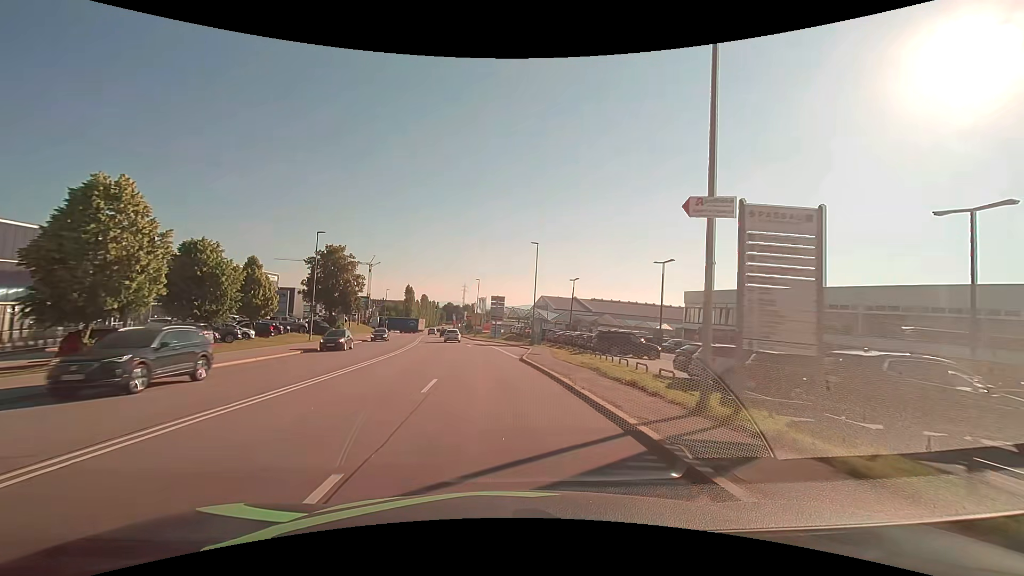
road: secondary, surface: asphalt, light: Day
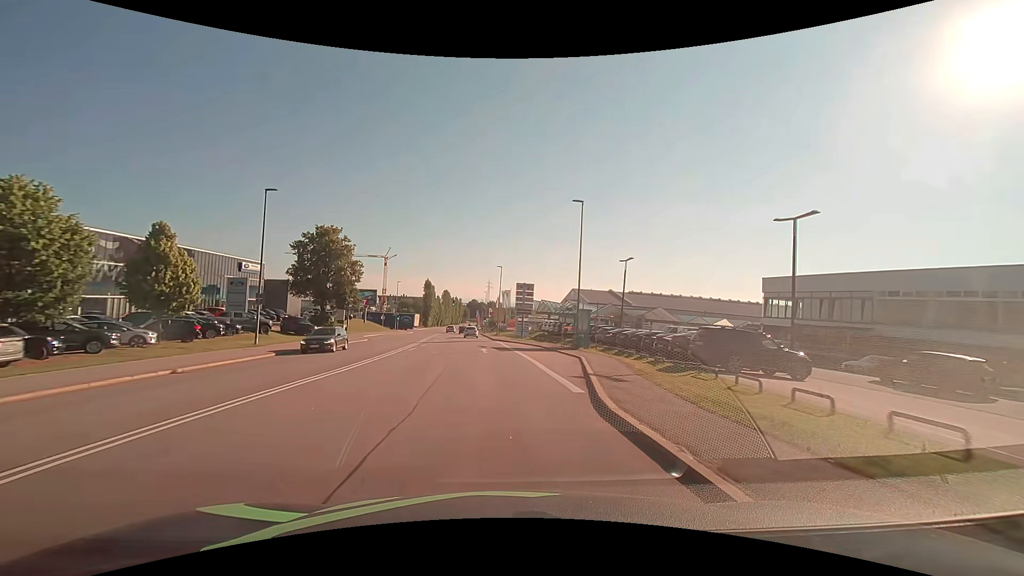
(-0.4, +15.2) m; -3°
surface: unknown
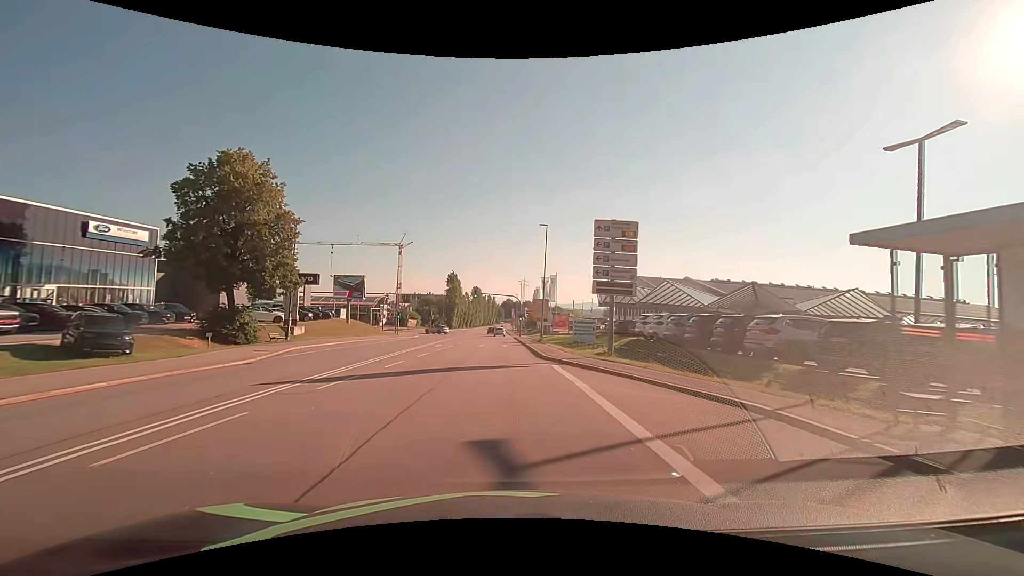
(-1.2, +30.6) m; -4°
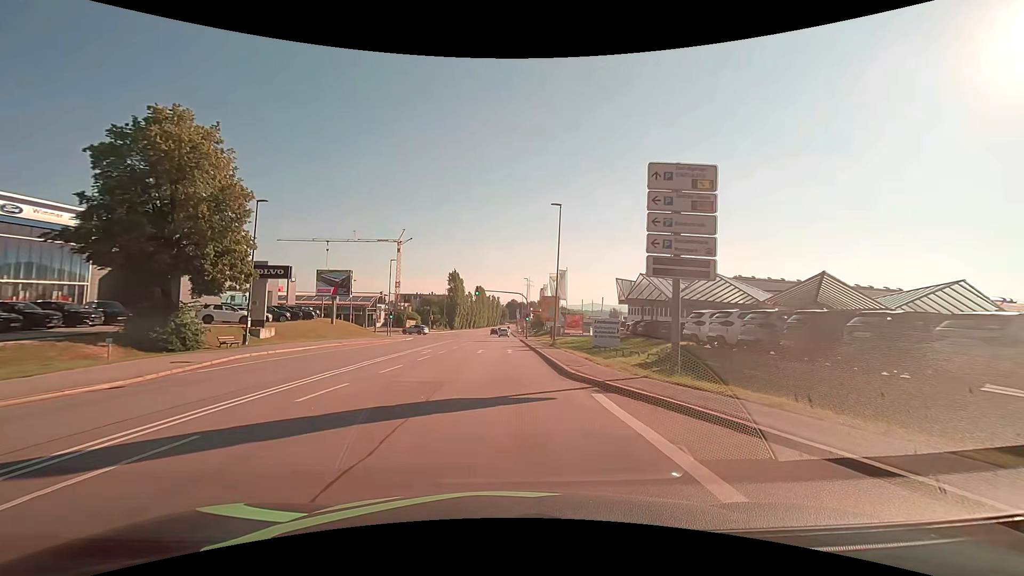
(0.0, +7.7) m; -1°
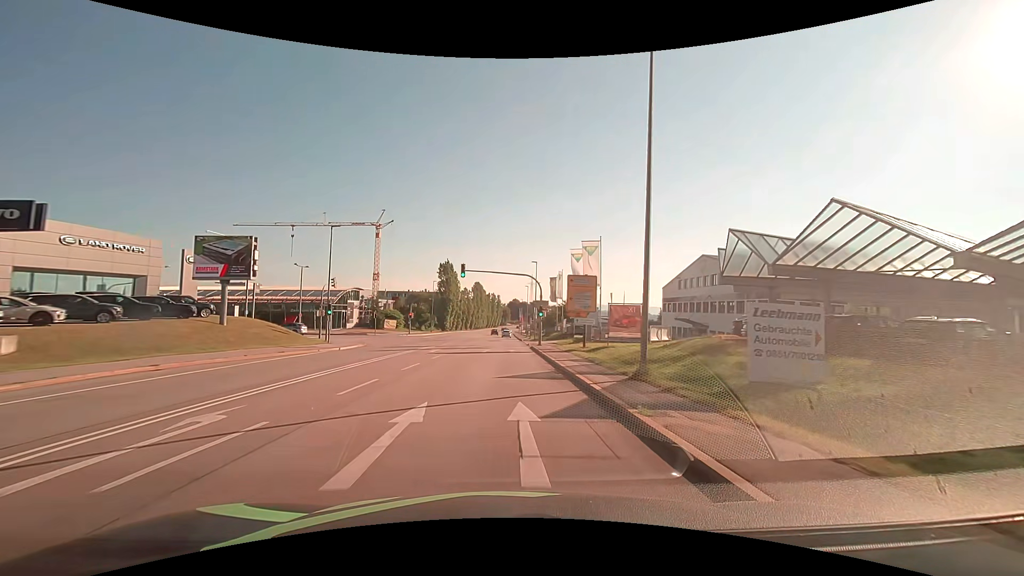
(0.0, +23.0) m; 0°
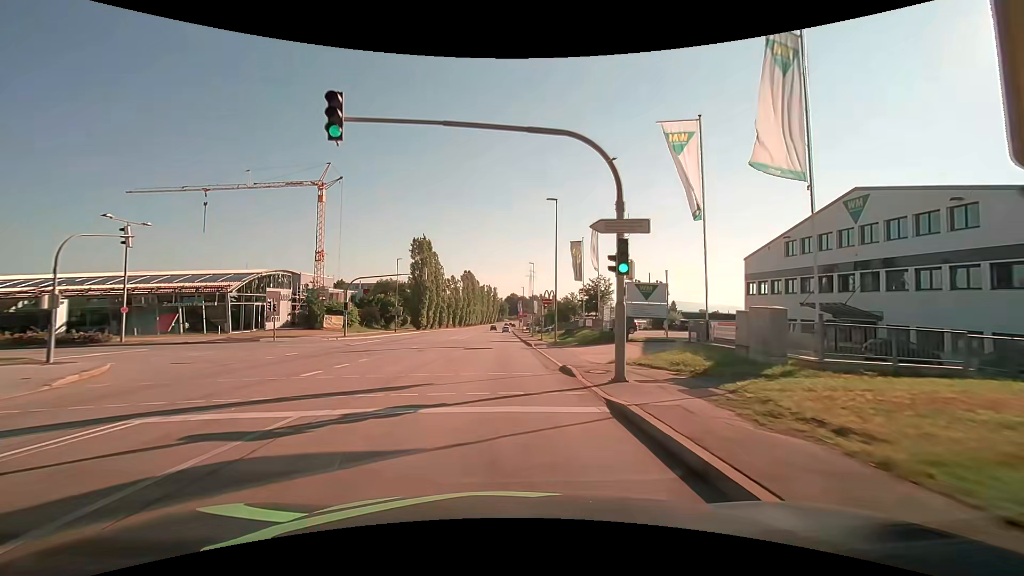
(+0.3, +30.6) m; +1°
(0, +10) (0, +20) (0, +30) (0, +40) (0, +50) (0, +60) (-1, +70) (-1, +80) (-1, +90) (-1, +100) m
